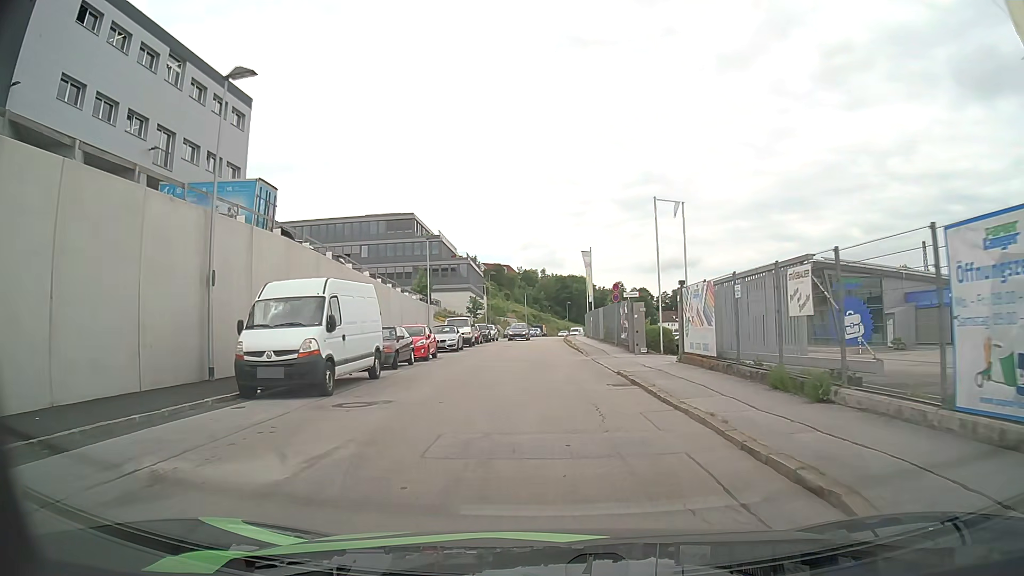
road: residential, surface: asphalt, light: Day
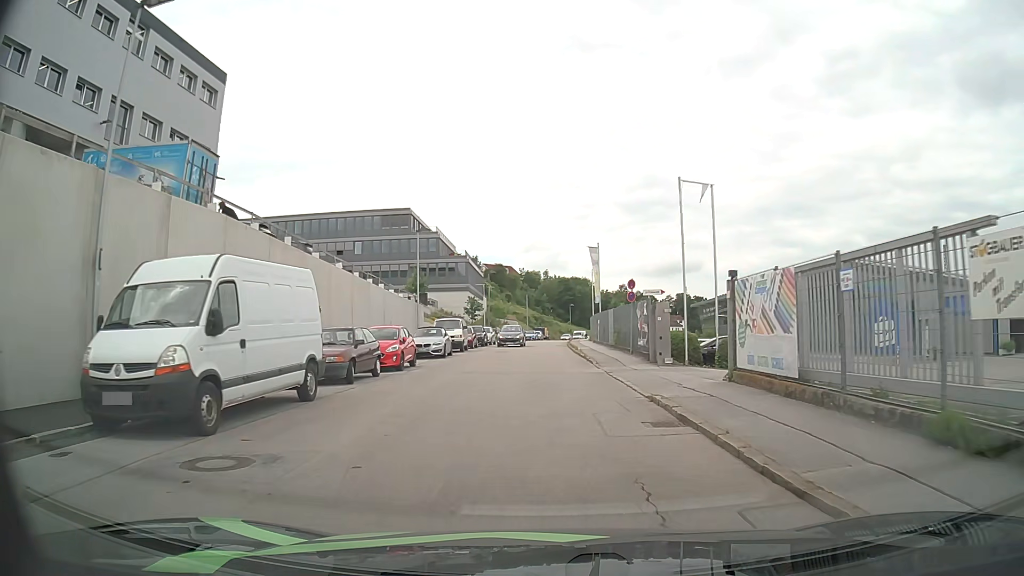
(0.0, +5.2) m; 0°
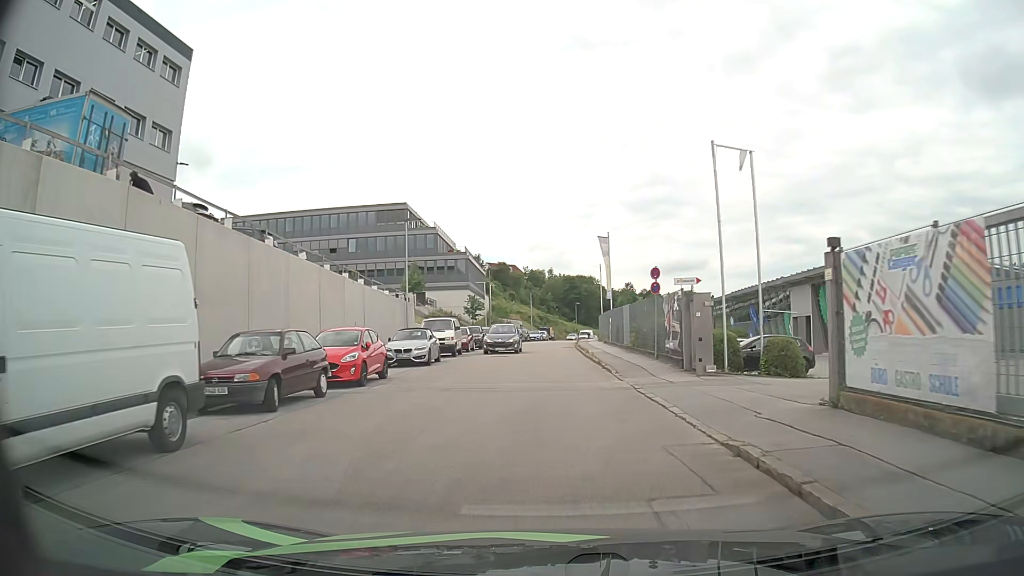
(0.0, +5.1) m; 0°
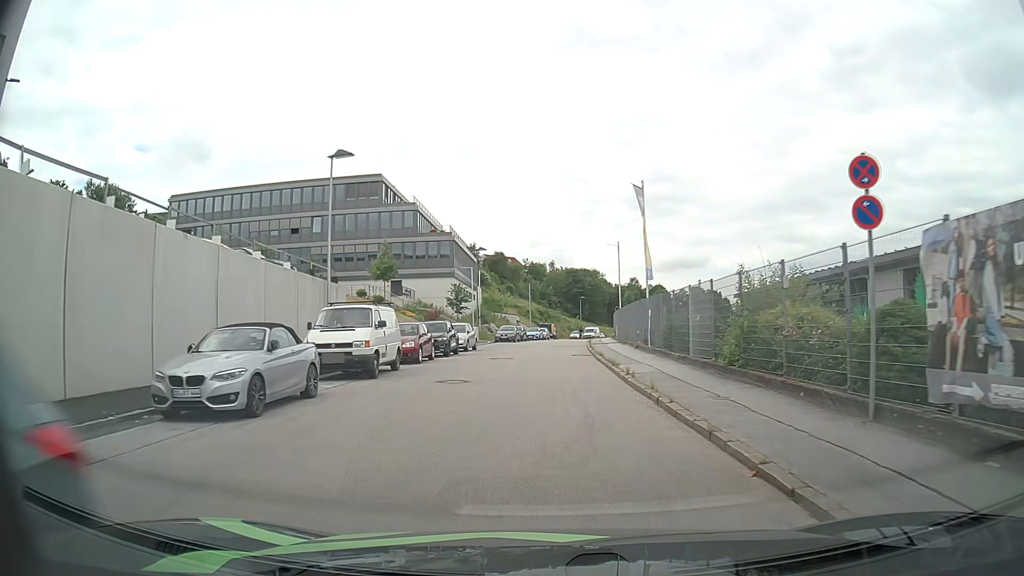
(-0.1, +15.4) m; 0°
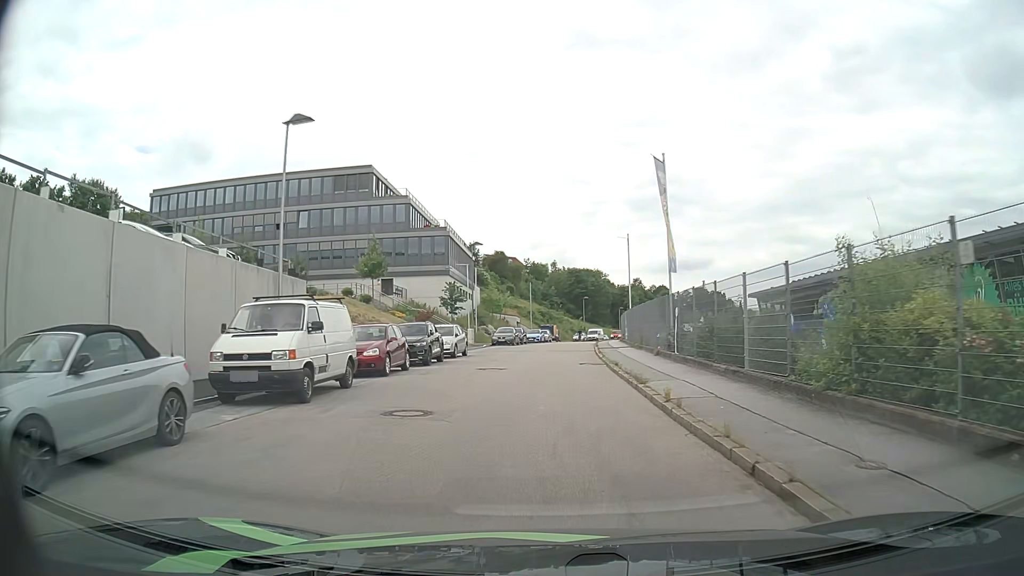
(0.0, +5.1) m; -1°
